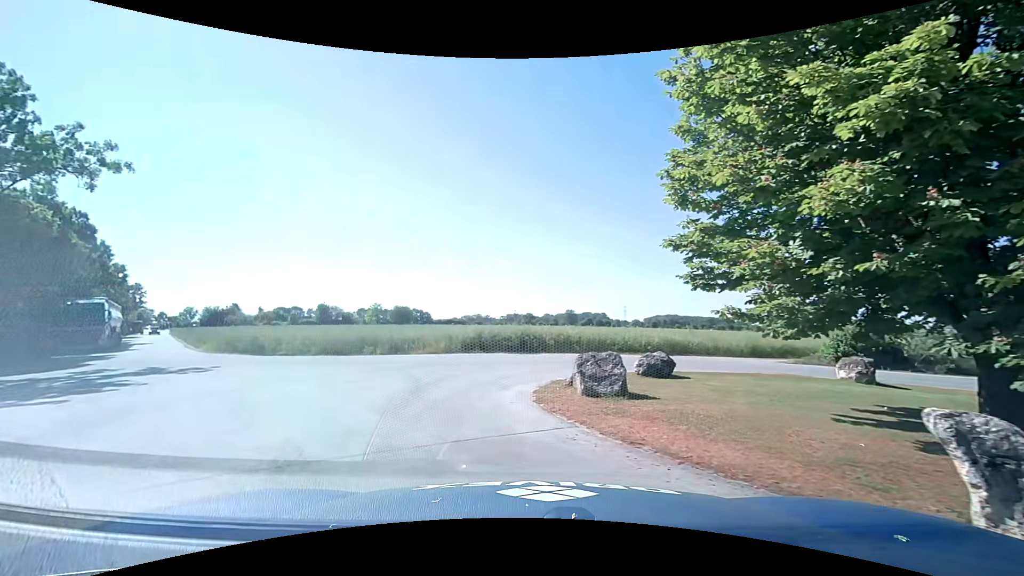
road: service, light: Day
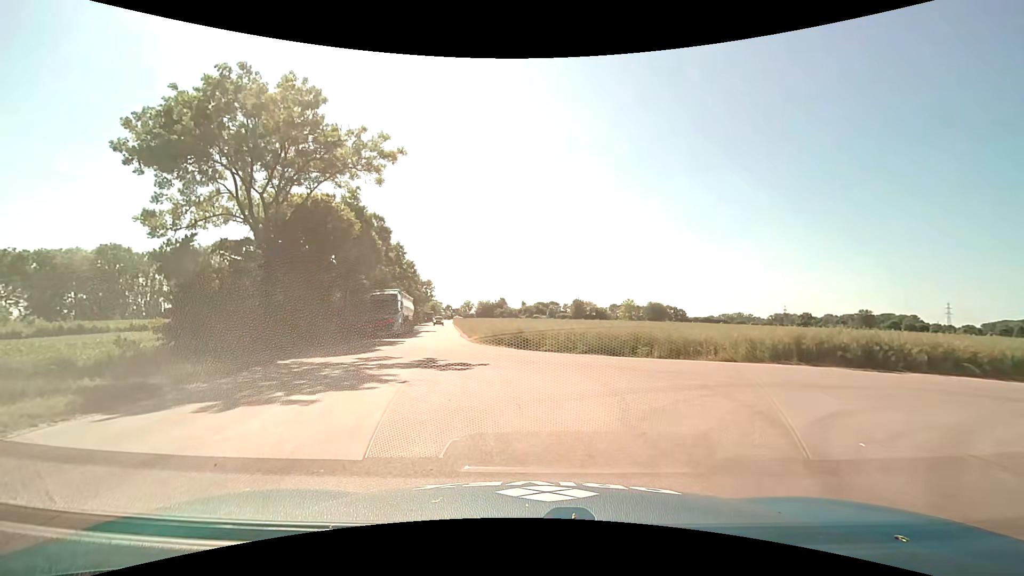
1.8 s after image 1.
(-1.4, +4.7) m; -26°
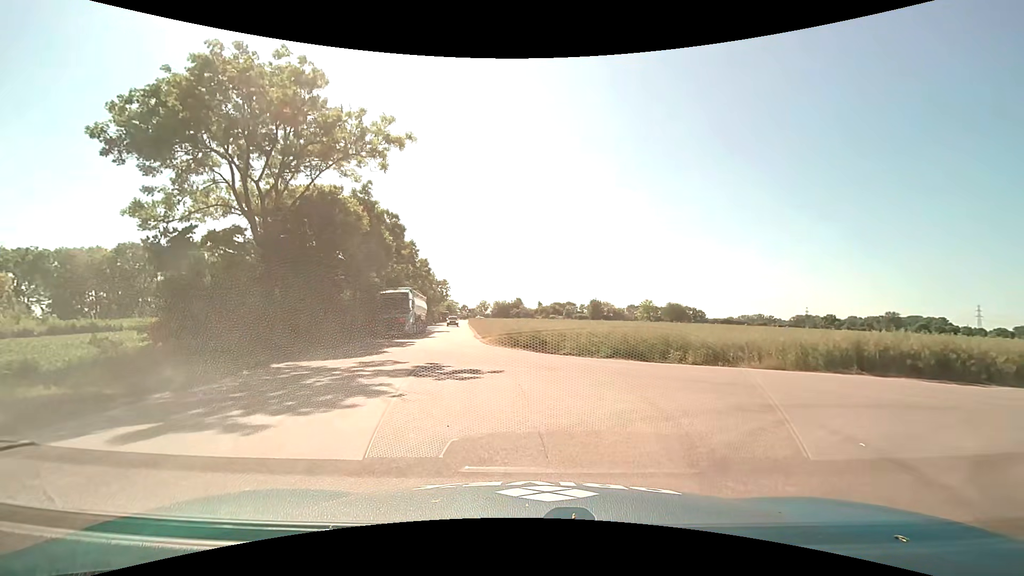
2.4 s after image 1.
(-0.1, +2.0) m; -2°
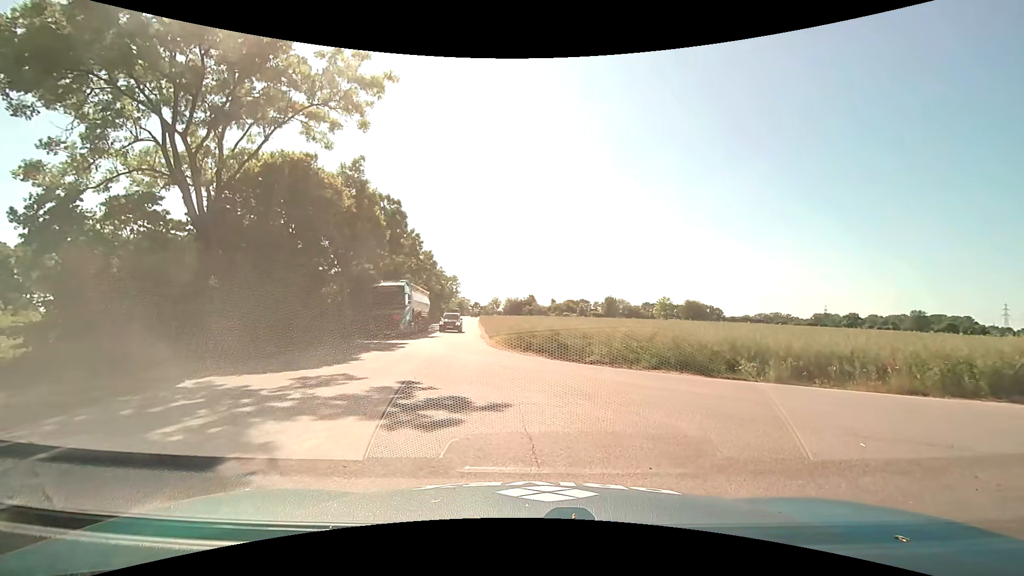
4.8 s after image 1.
(0.0, +4.9) m; 0°
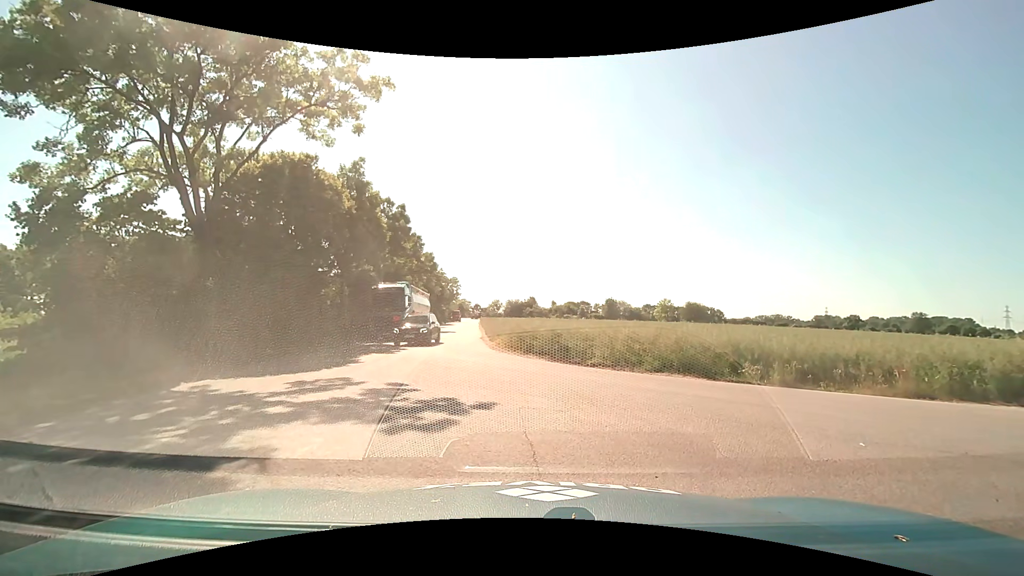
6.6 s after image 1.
(0.0, +0.2) m; 0°
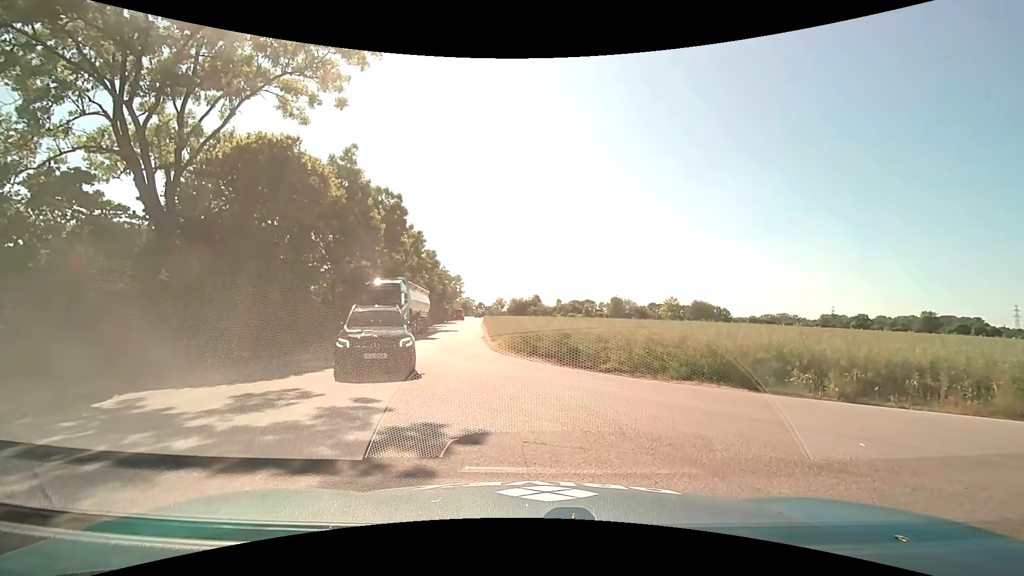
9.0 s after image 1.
(0.0, +2.1) m; -1°
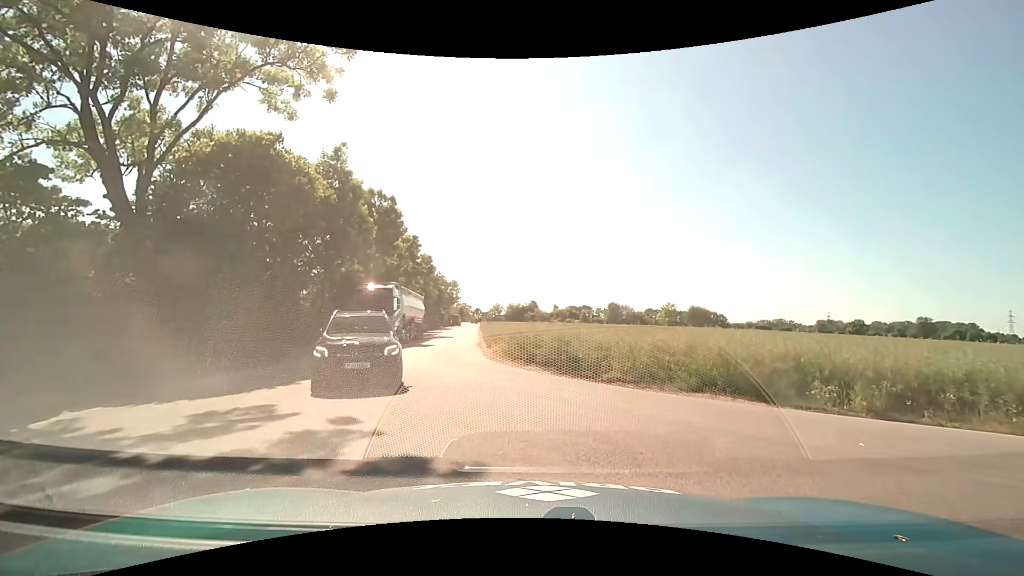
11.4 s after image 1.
(0.0, +1.2) m; 0°
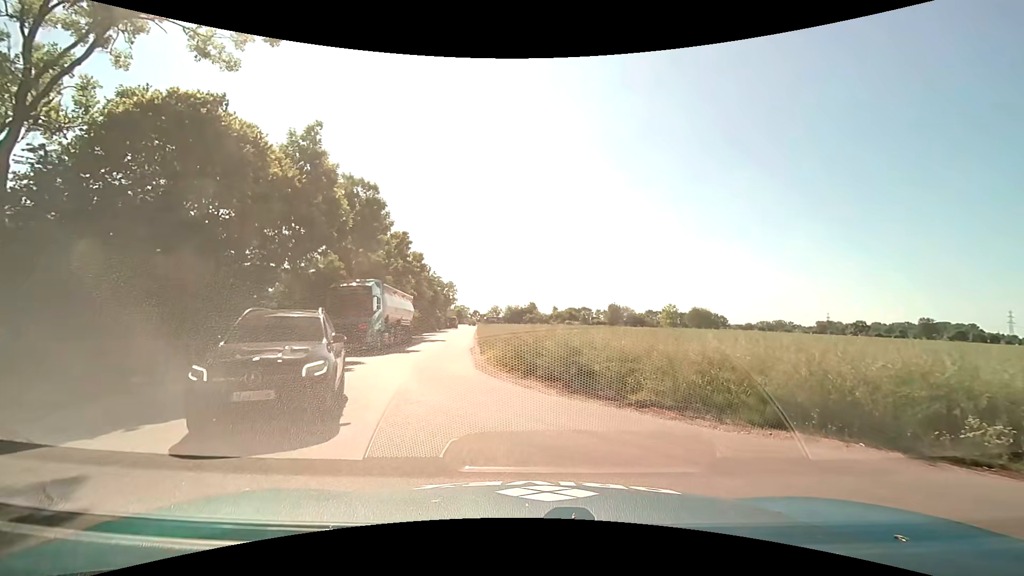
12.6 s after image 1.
(0.0, +3.9) m; +1°
(-1, +10) (-3, +20) (-5, +29) (-6, +39) (-7, +49) (-8, +59) (-9, +69) (-11, +79) (-12, +89) (-13, +99) m
